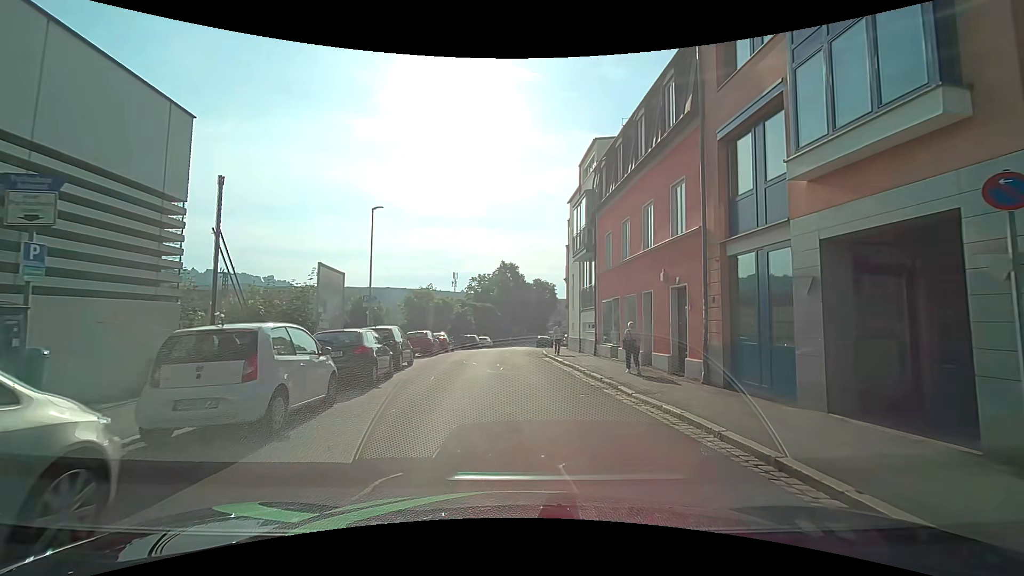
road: residential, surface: asphalt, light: Day
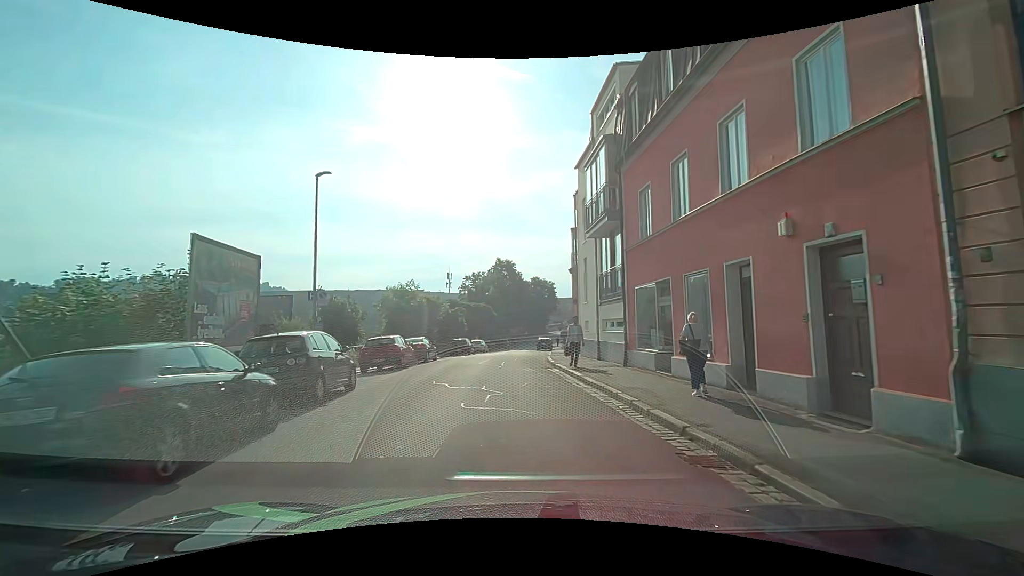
(+0.1, +7.2) m; 0°
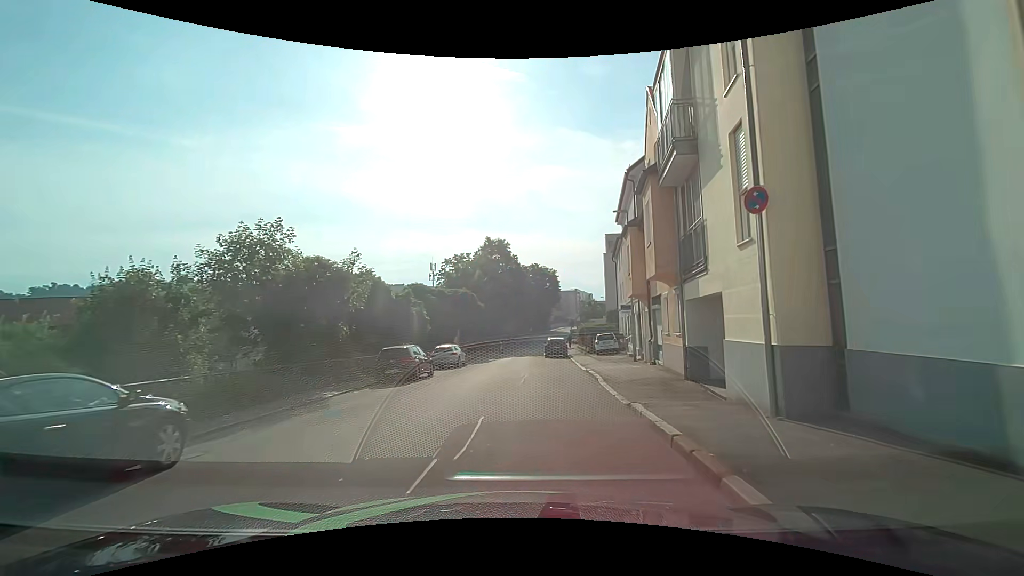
(0.0, +22.4) m; +1°
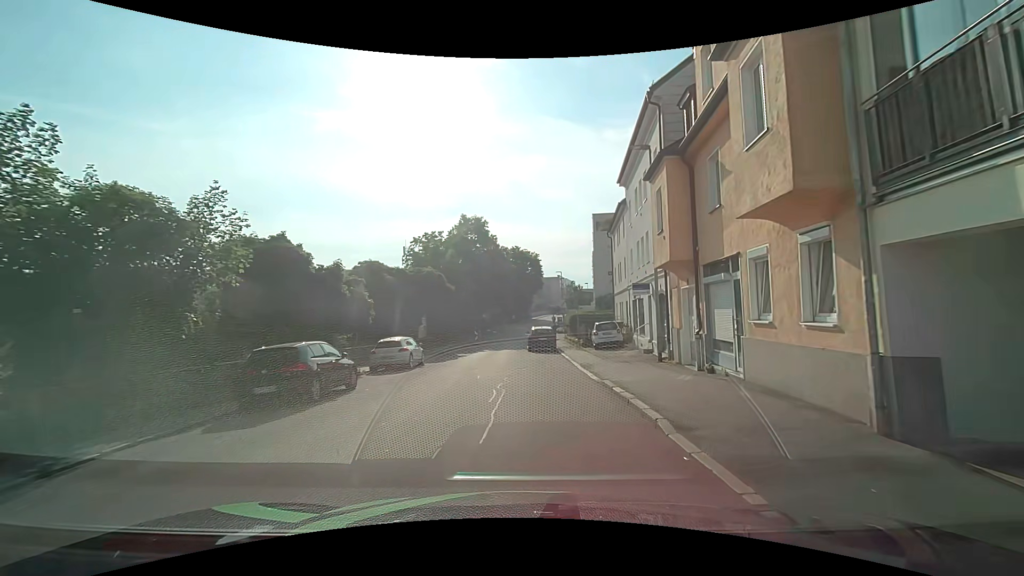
(+0.2, +8.2) m; +3°
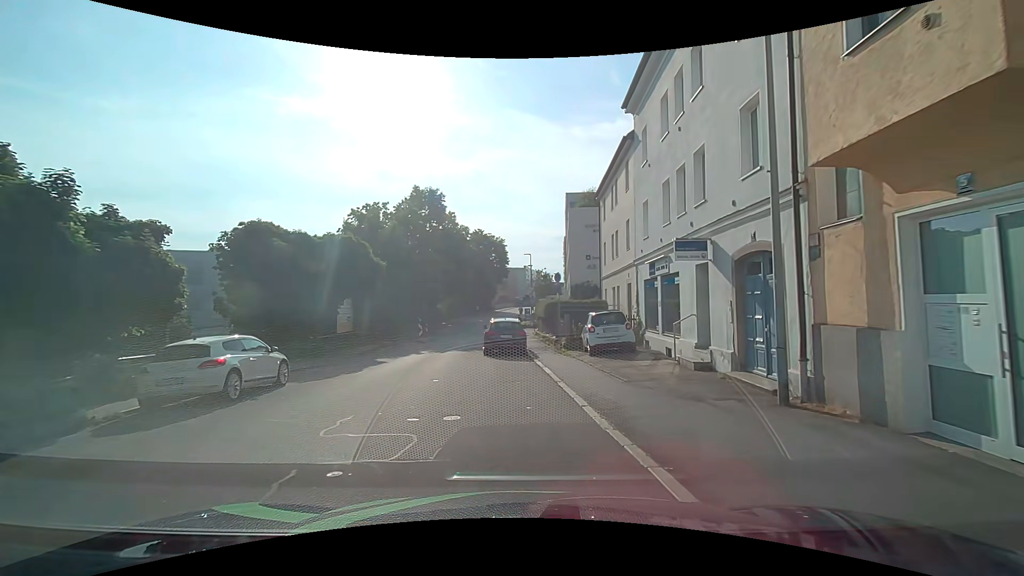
(+0.4, +10.8) m; +4°
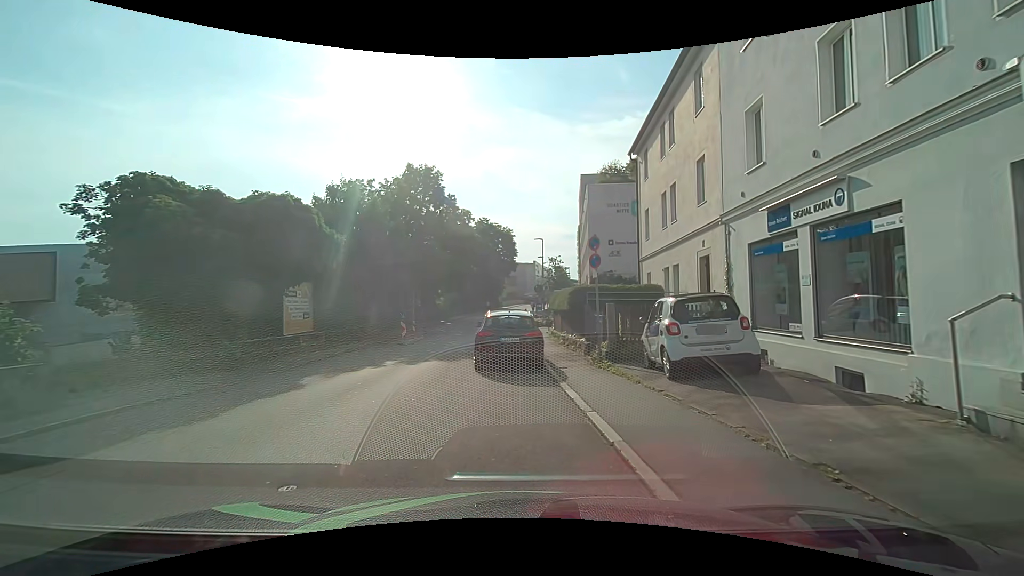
(0.0, +8.2) m; +1°
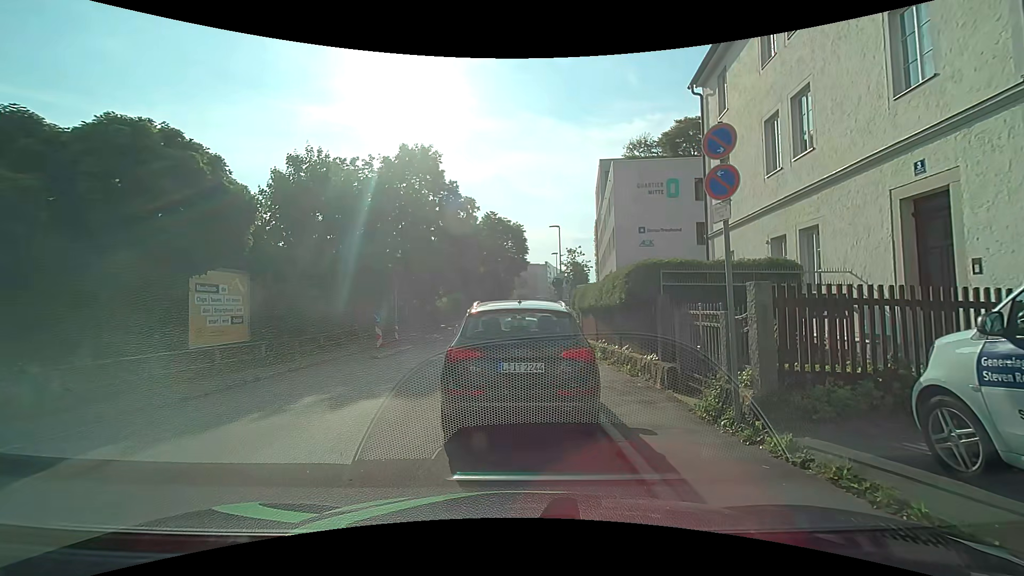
(-0.2, +7.2) m; -2°
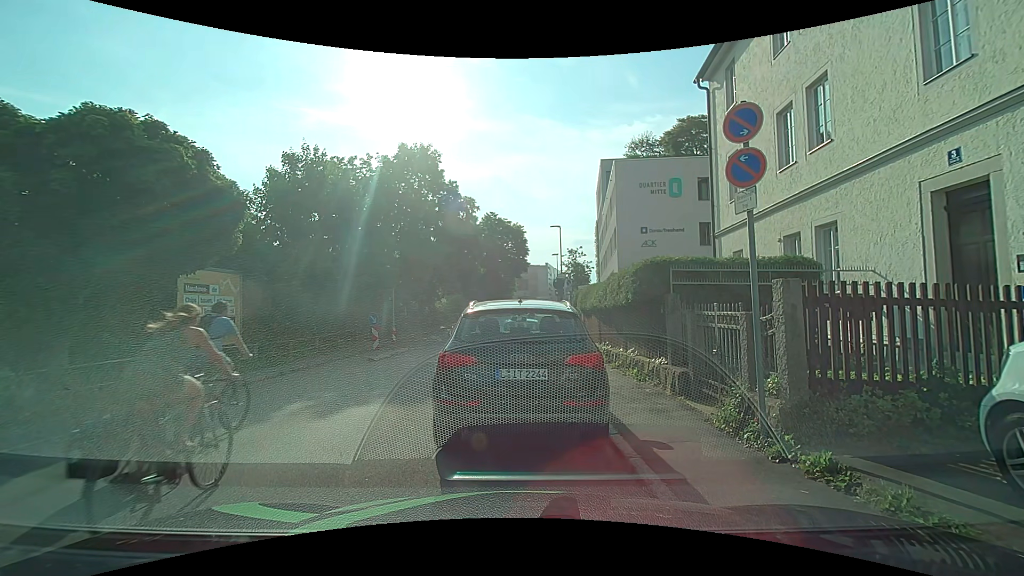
(0.0, +0.6) m; 0°
